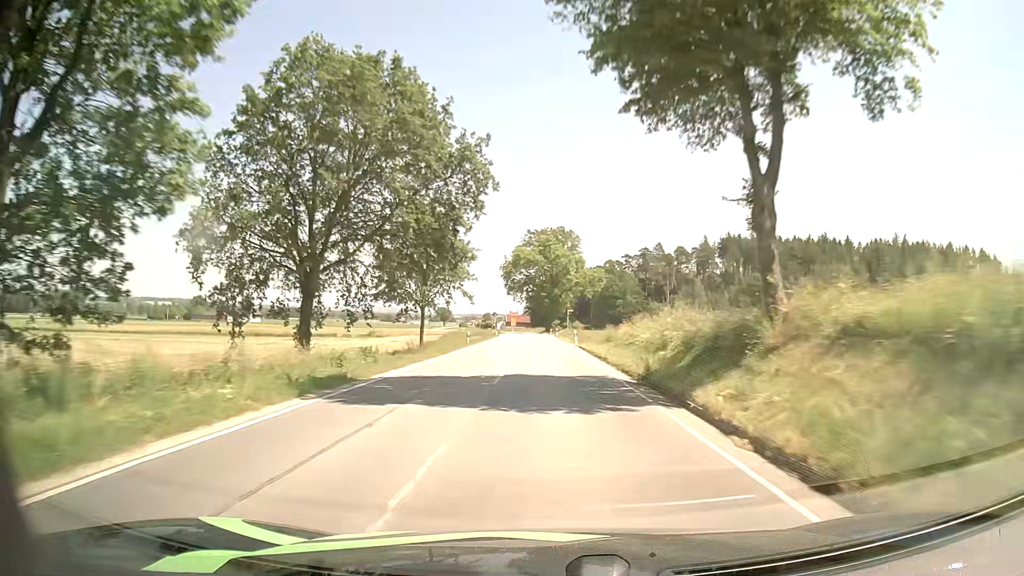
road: secondary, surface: asphalt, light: Day
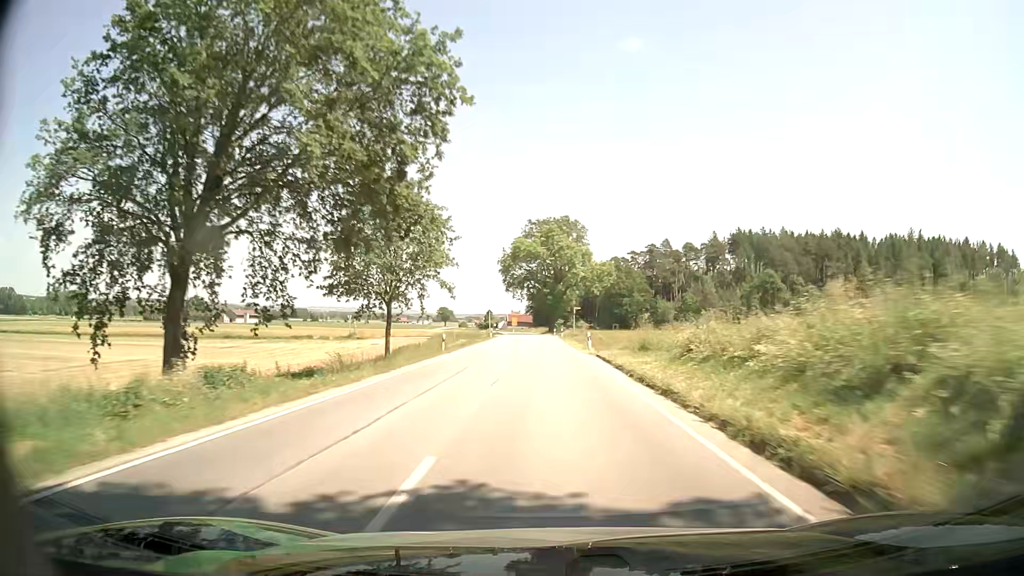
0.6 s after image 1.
(0.0, +12.5) m; 0°
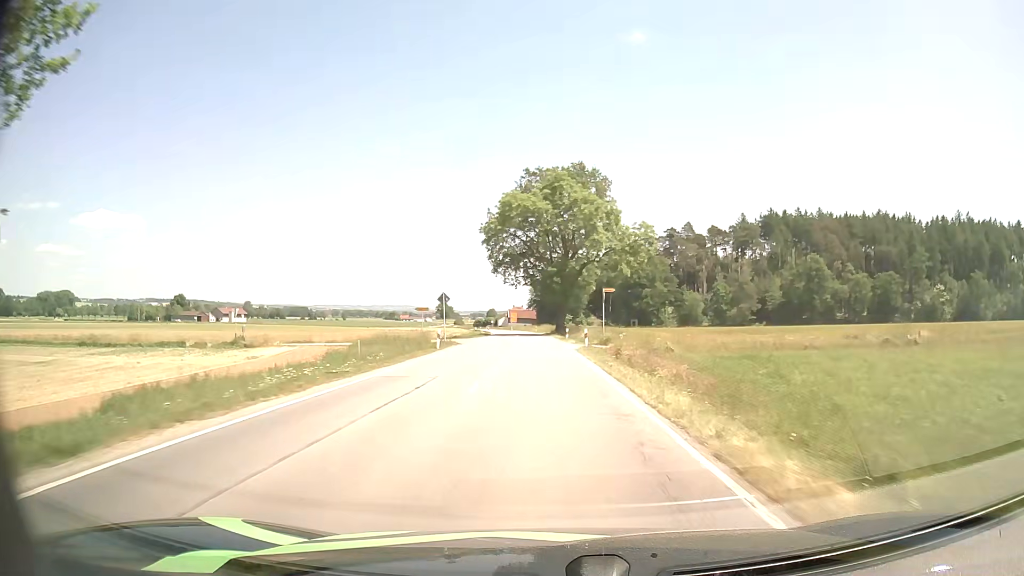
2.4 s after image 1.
(-0.1, +37.1) m; 0°
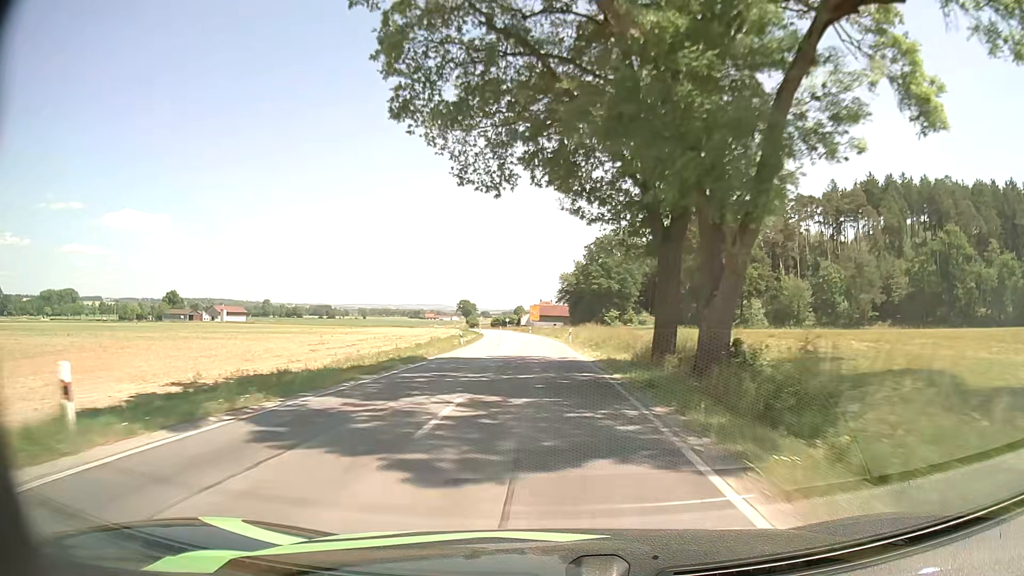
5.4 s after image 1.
(-1.3, +61.3) m; -3°
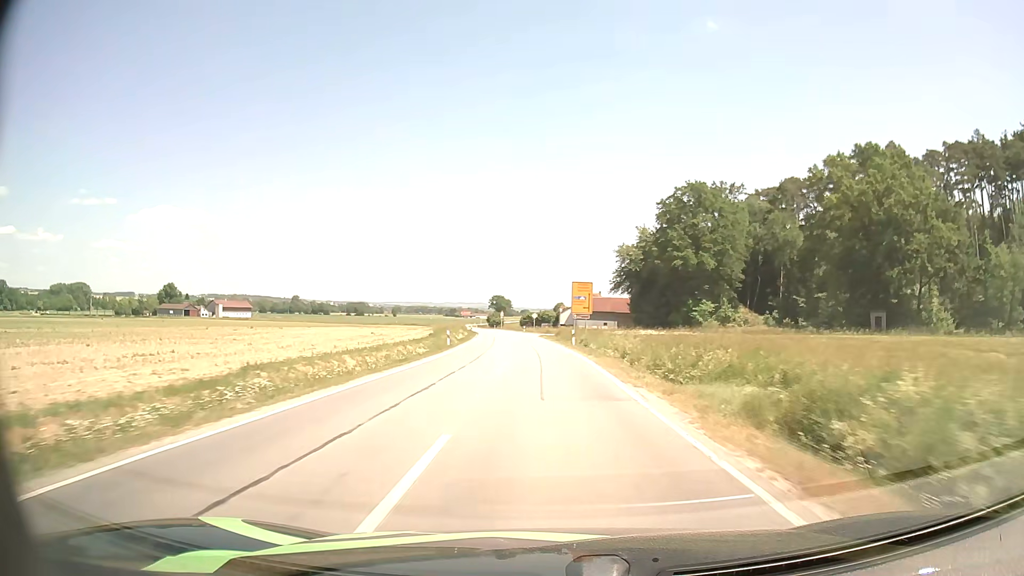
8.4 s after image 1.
(-1.4, +60.7) m; -3°
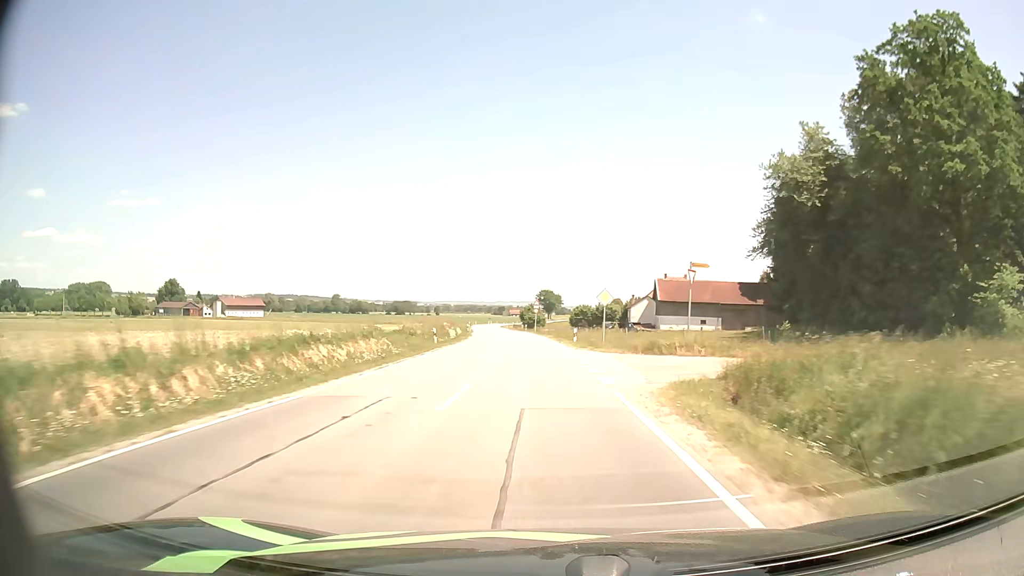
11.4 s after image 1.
(-1.9, +61.4) m; -4°
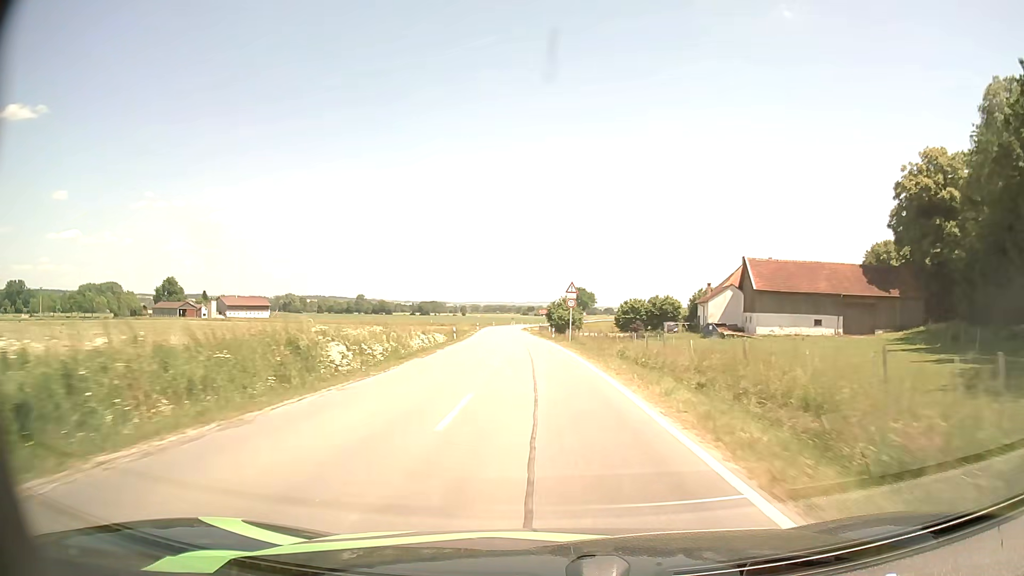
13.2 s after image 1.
(-1.0, +36.2) m; -3°
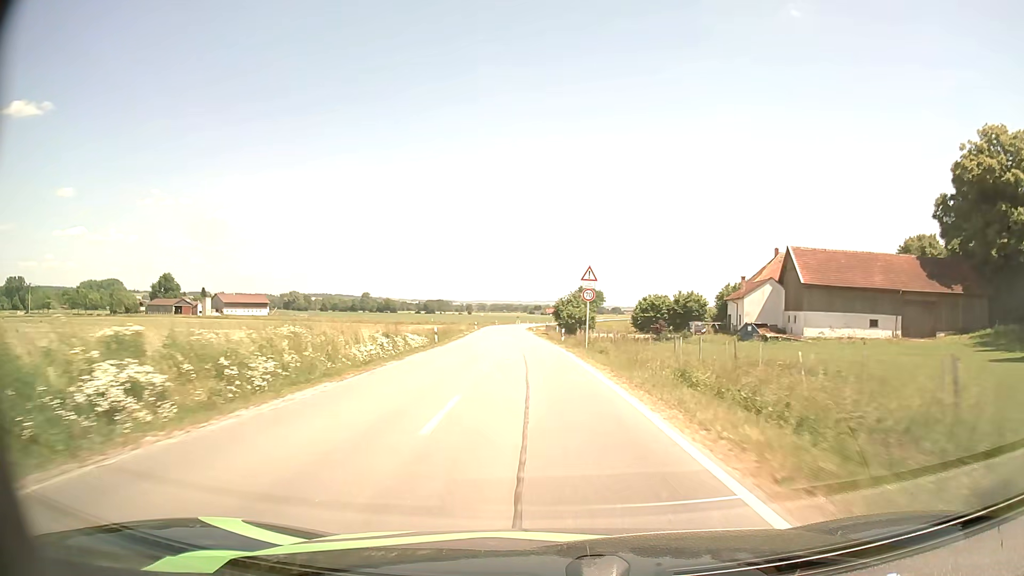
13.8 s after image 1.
(0.0, +11.7) m; -1°
(0, +10) (0, +20) (-1, +30) (-1, +40) (-2, +50) (-2, +60) (-3, +70) (-3, +80) (-4, +90) (-5, +100) m
